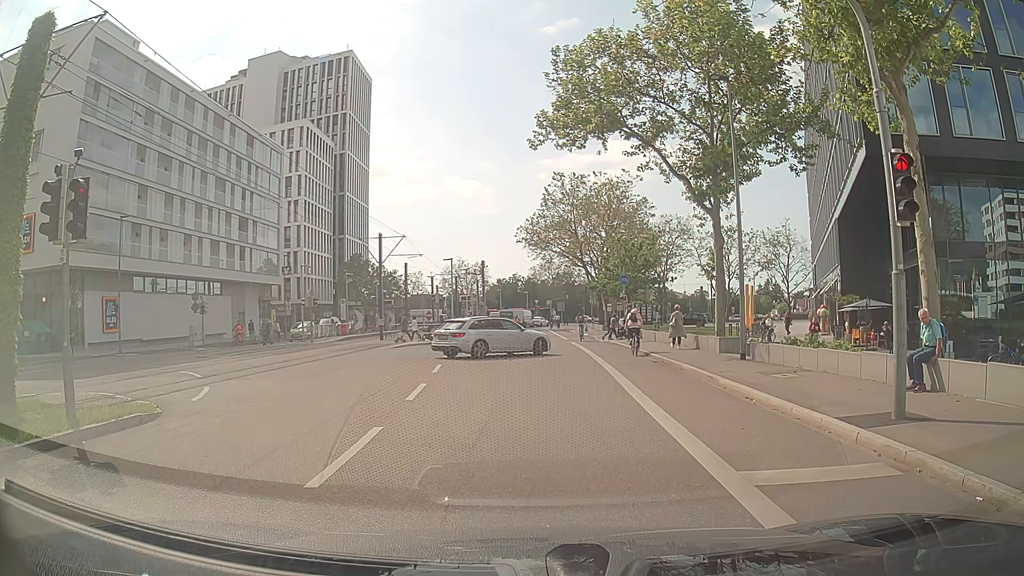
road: secondary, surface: asphalt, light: Day
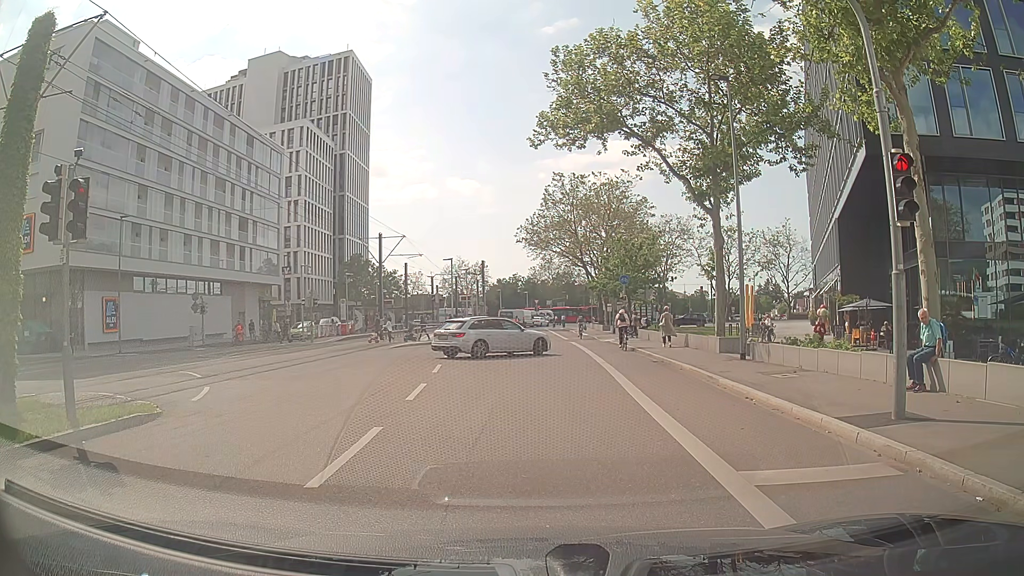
(0.0, 0.0) m; 0°
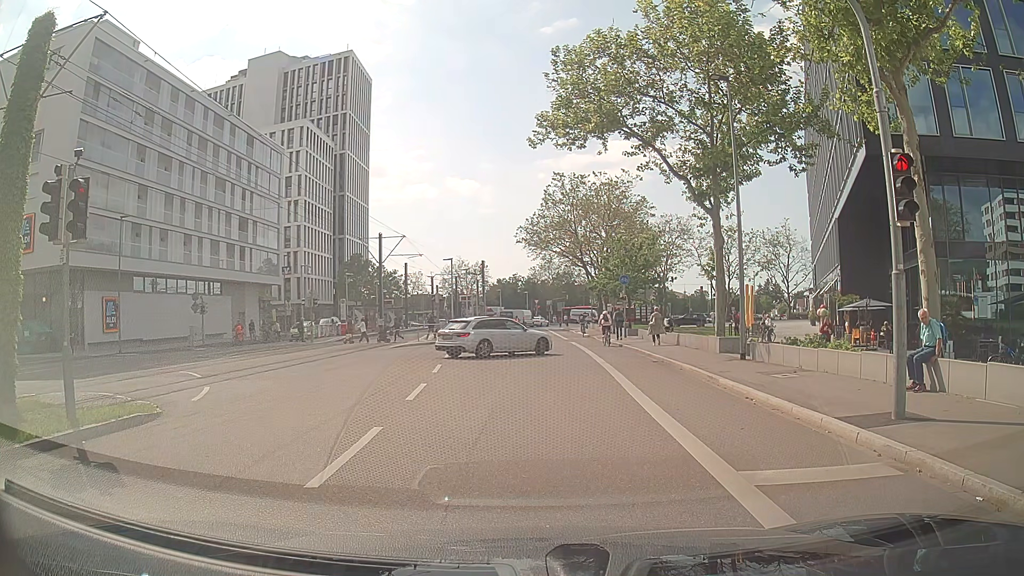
(0.0, 0.0) m; 0°
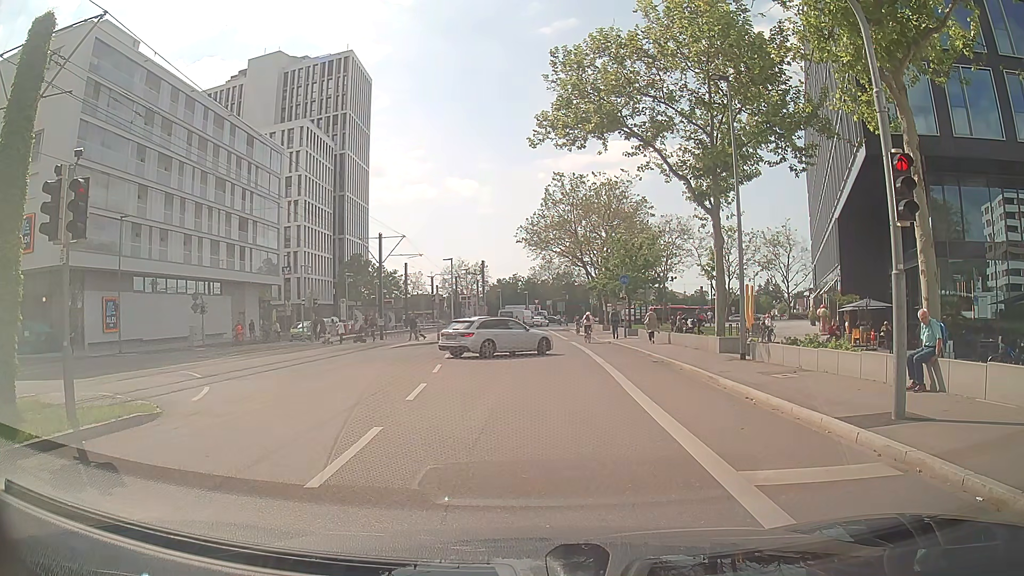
(0.0, 0.0) m; 0°
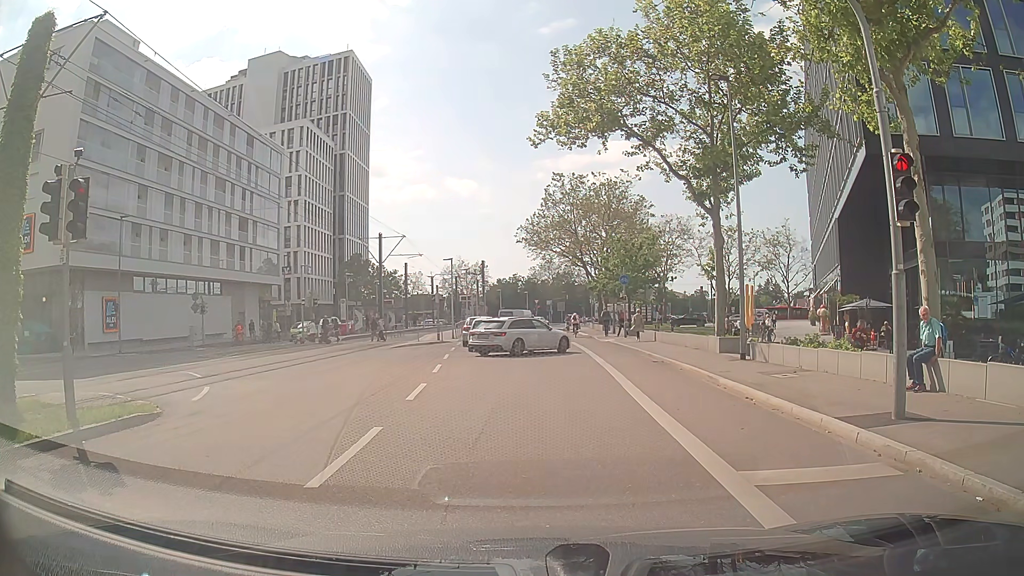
(0.0, 0.0) m; 0°
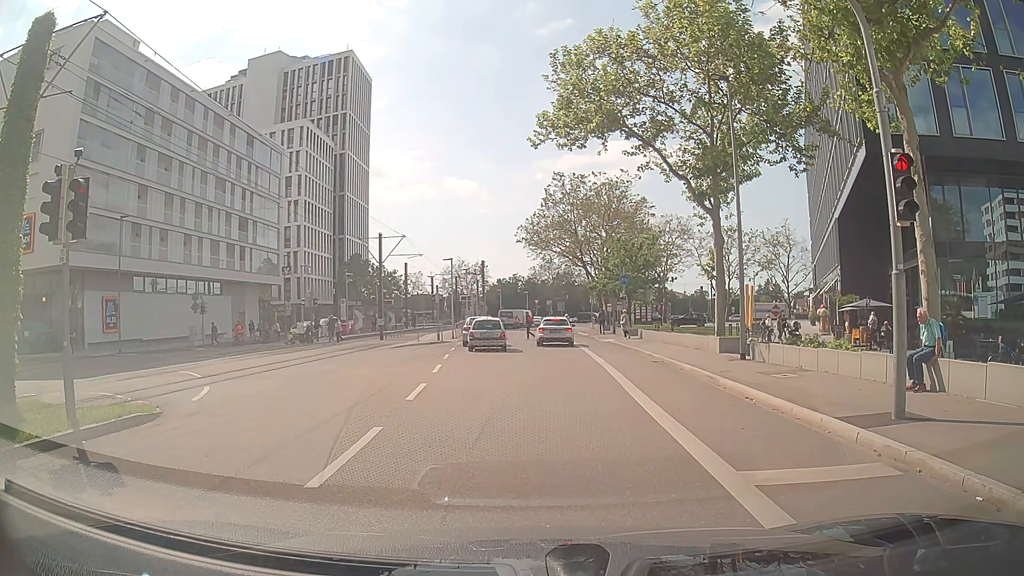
(0.0, 0.0) m; 0°
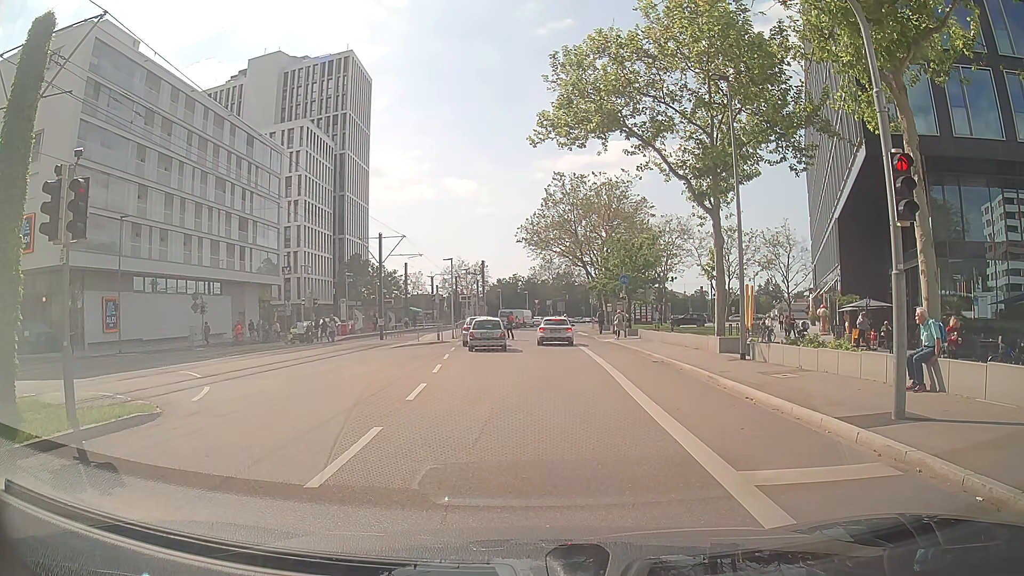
(0.0, 0.0) m; 0°
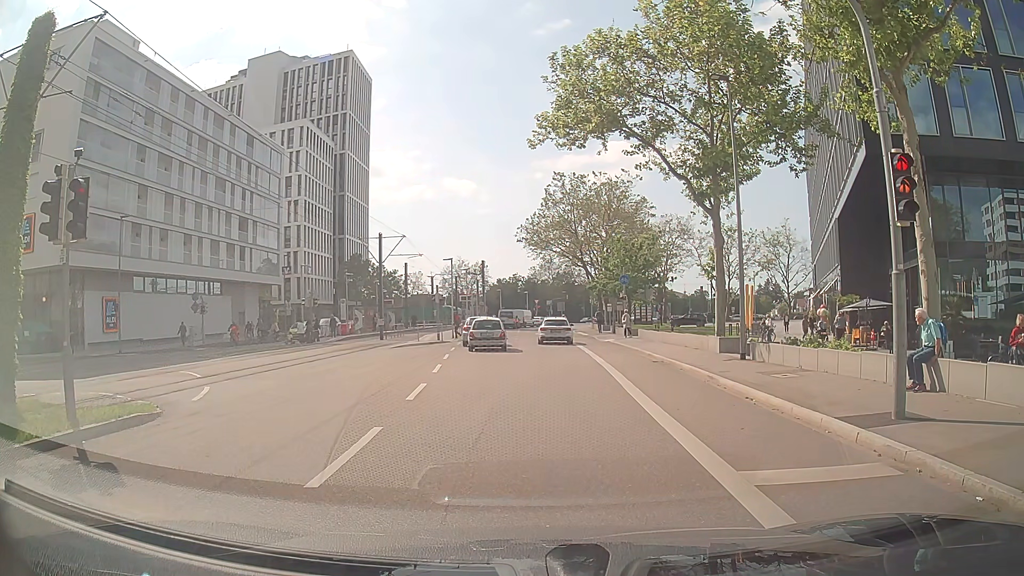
(0.0, 0.0) m; 0°
(0, +10) (0, +20) (0, +30) (+1, +40) (+1, +50) (+1, +60) (+1, +70) (+1, +80) (+3, +90) (+8, +99) m
